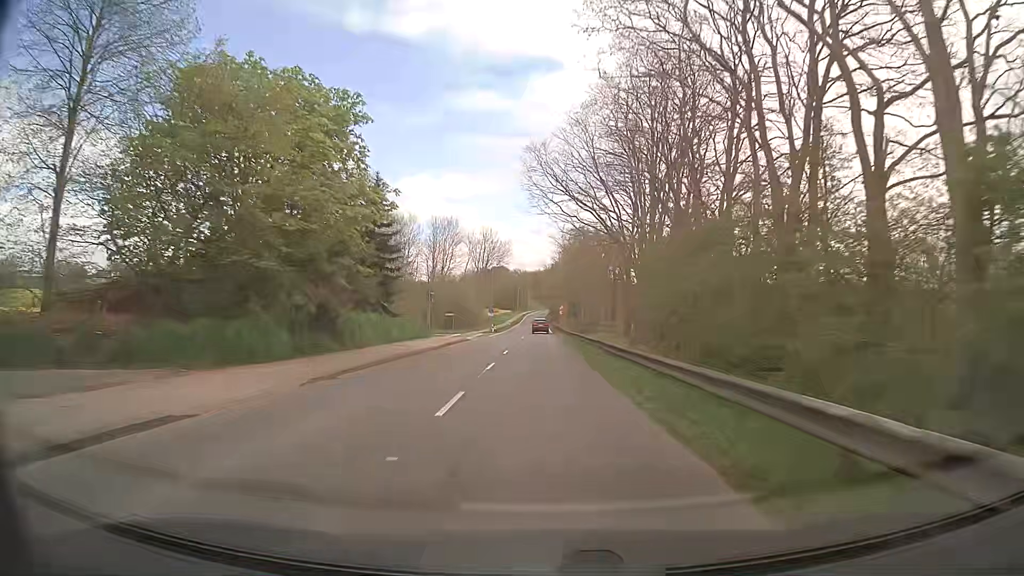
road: tertiary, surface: asphalt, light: Day
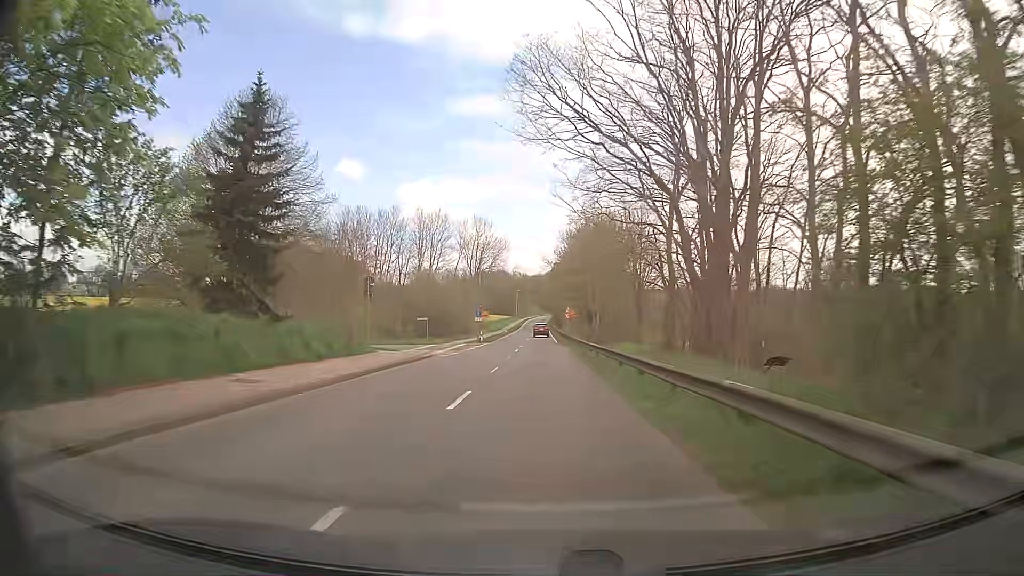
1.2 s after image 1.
(-0.2, +17.3) m; 0°
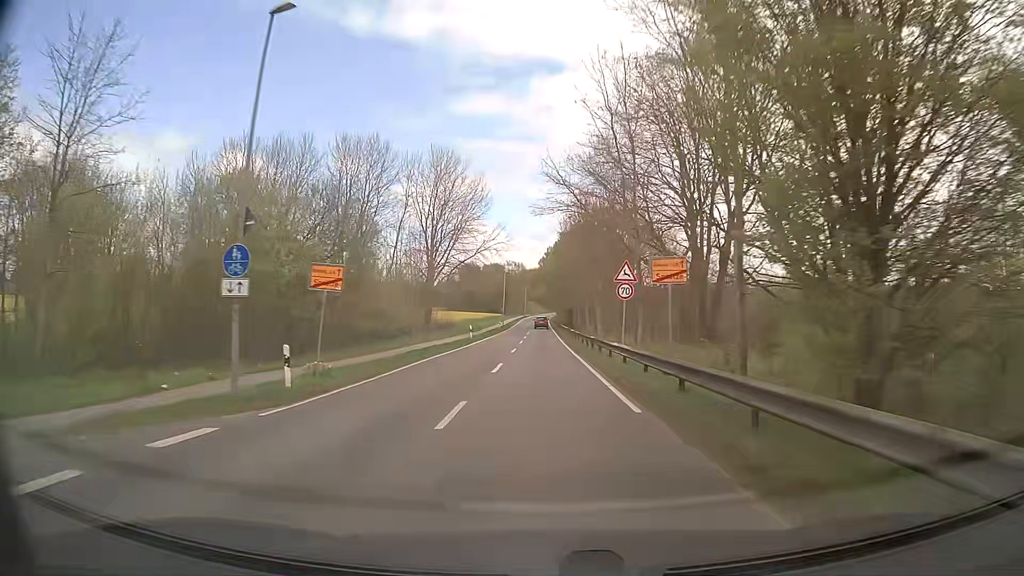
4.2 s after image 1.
(-0.5, +48.8) m; 0°
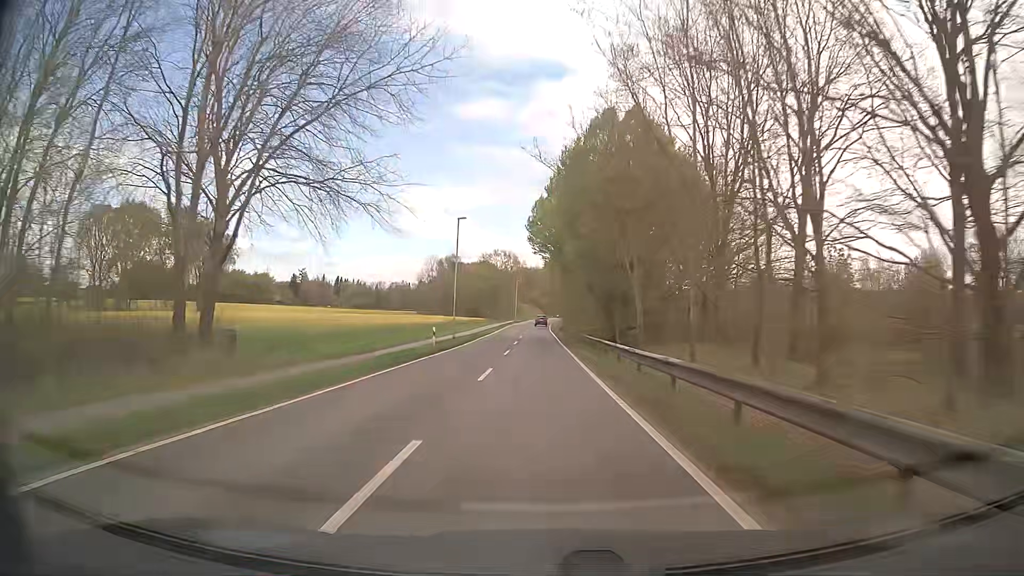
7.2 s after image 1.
(-0.1, +51.8) m; 0°
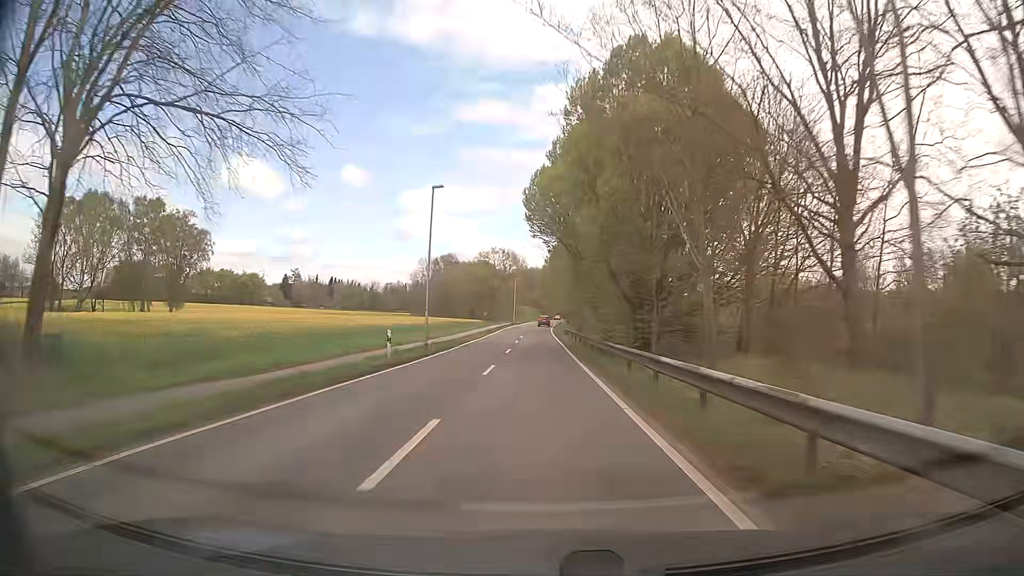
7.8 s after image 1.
(0.0, +10.5) m; 0°
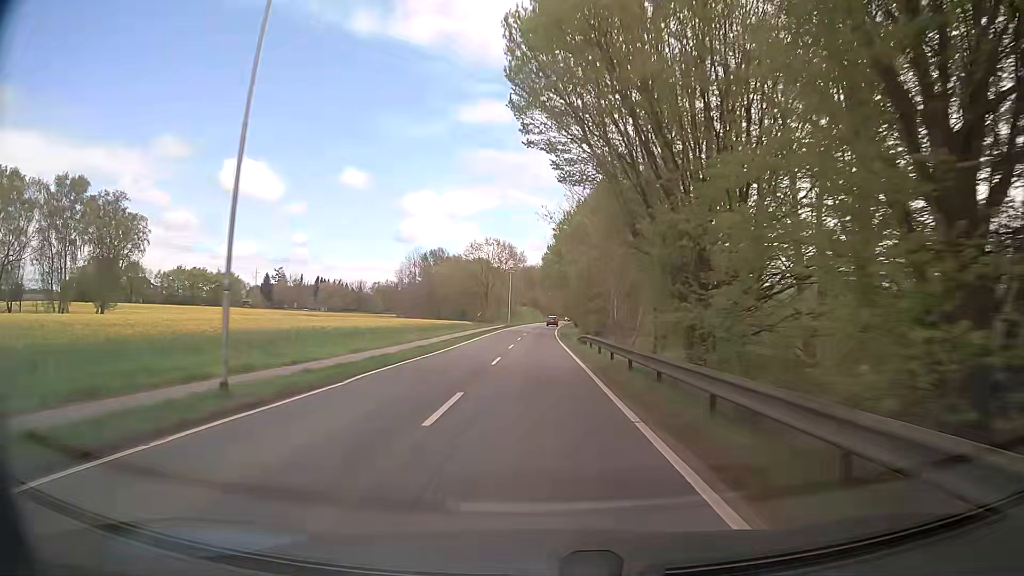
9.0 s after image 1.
(-0.1, +21.0) m; -1°
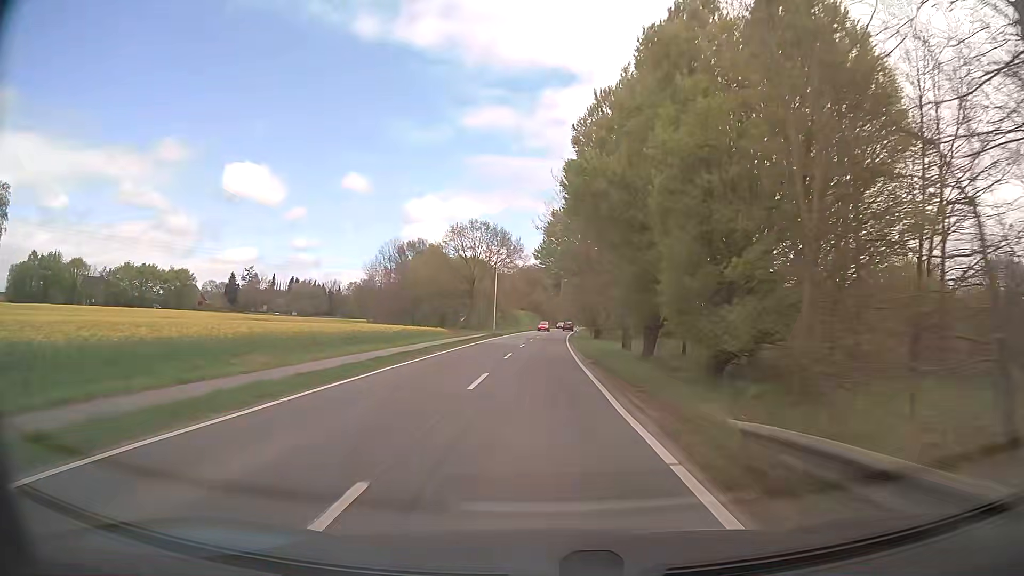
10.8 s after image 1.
(0.0, +31.7) m; 0°
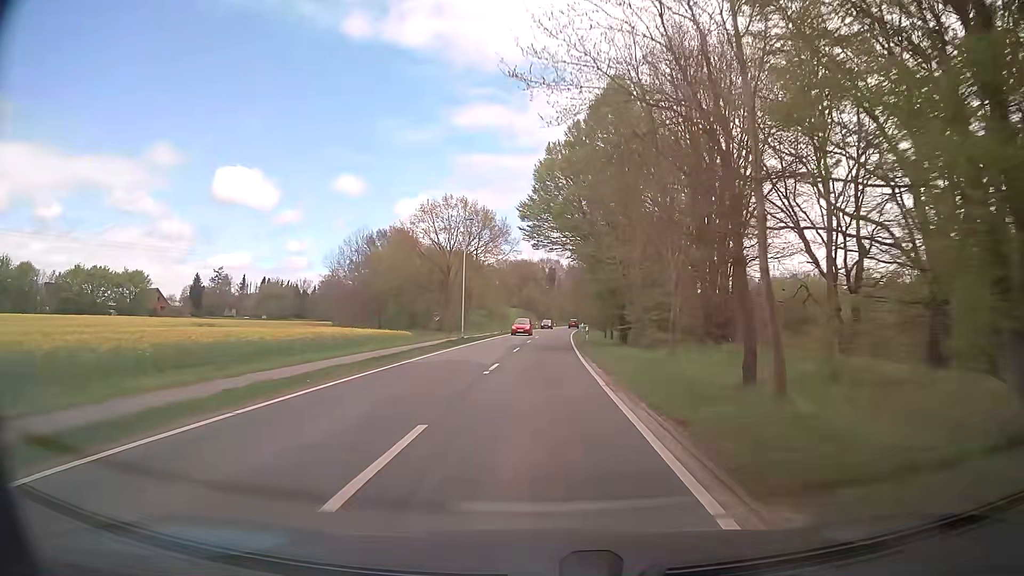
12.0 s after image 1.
(+0.3, +21.2) m; +1°
(0, +10) (0, +20) (+1, +30) (+1, +40) (+1, +50) (+2, +60) (+2, +70) (+3, +80) (+4, +90) (+5, +100) m
